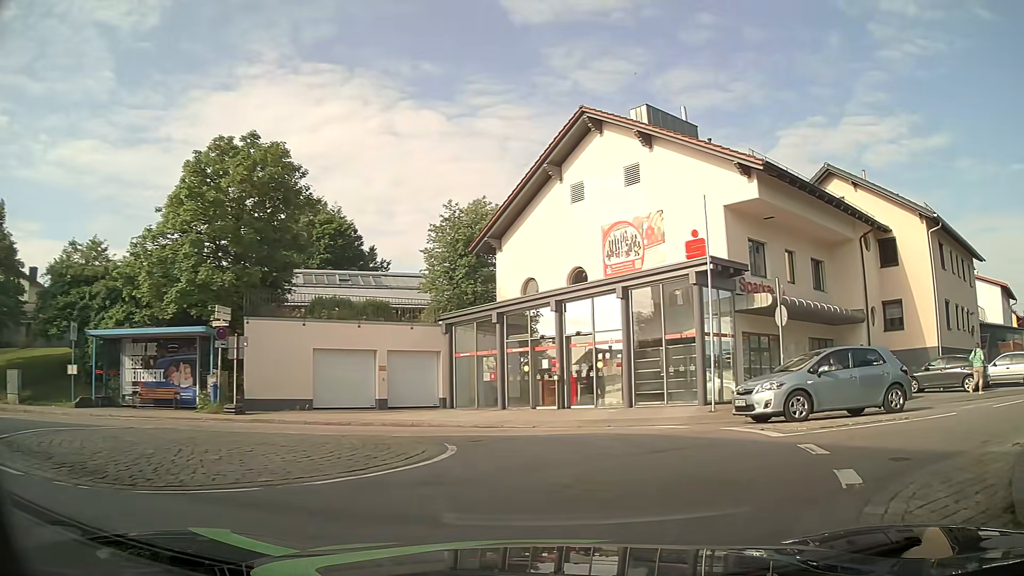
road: unclassified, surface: asphalt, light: Day
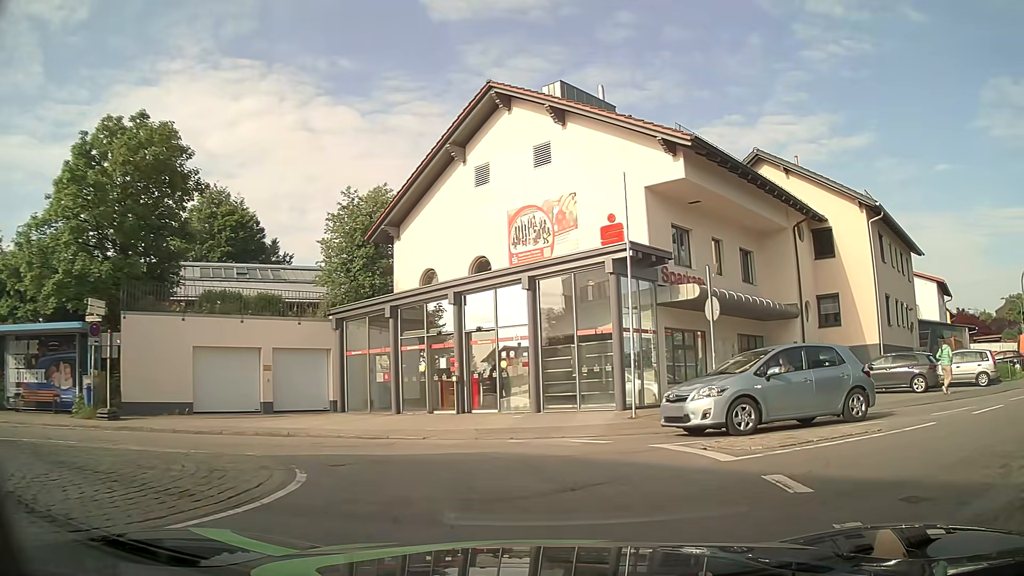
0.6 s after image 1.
(+0.2, +2.5) m; +8°
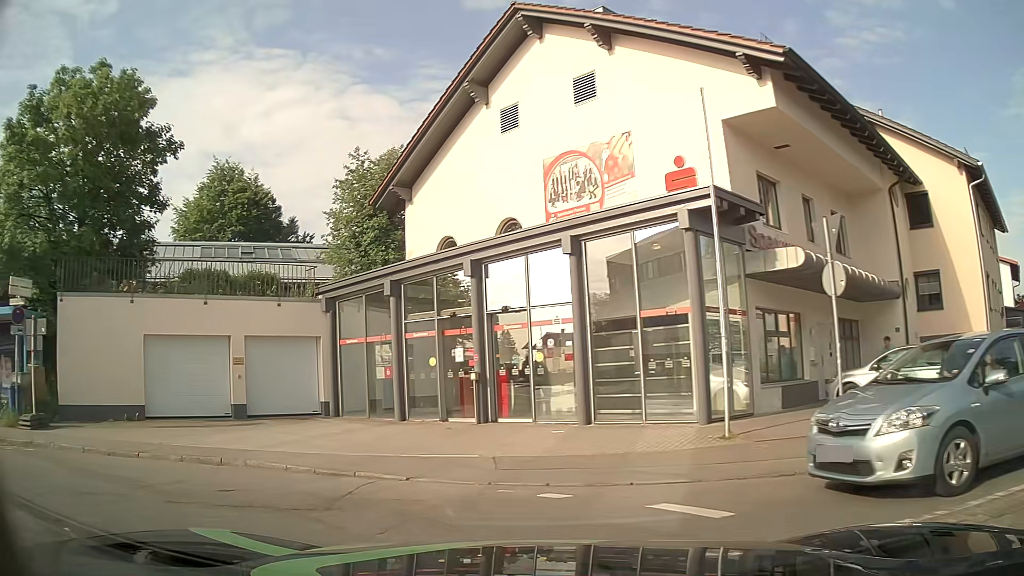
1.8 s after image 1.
(+0.1, +5.2) m; -4°
